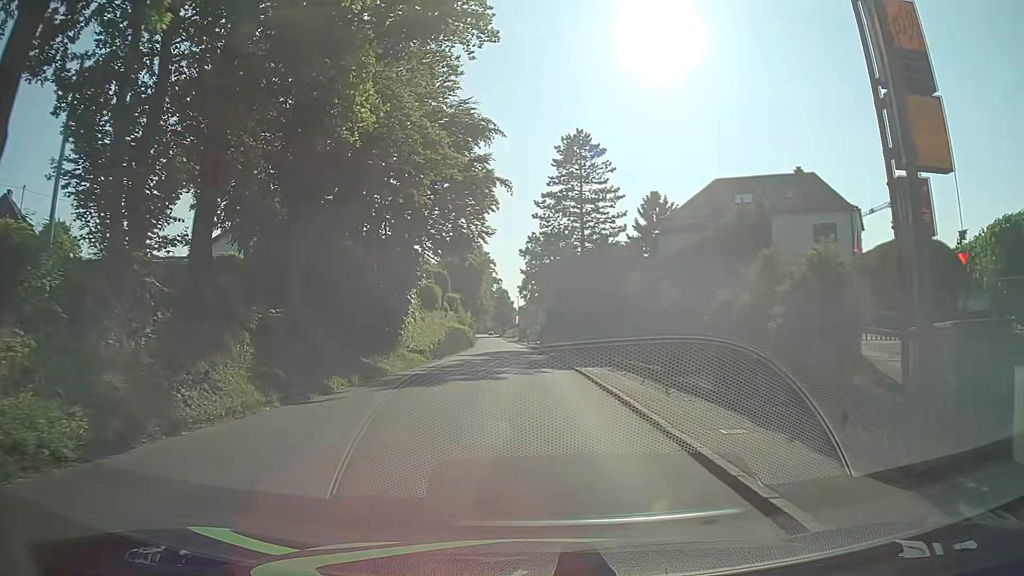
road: tertiary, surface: asphalt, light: Day
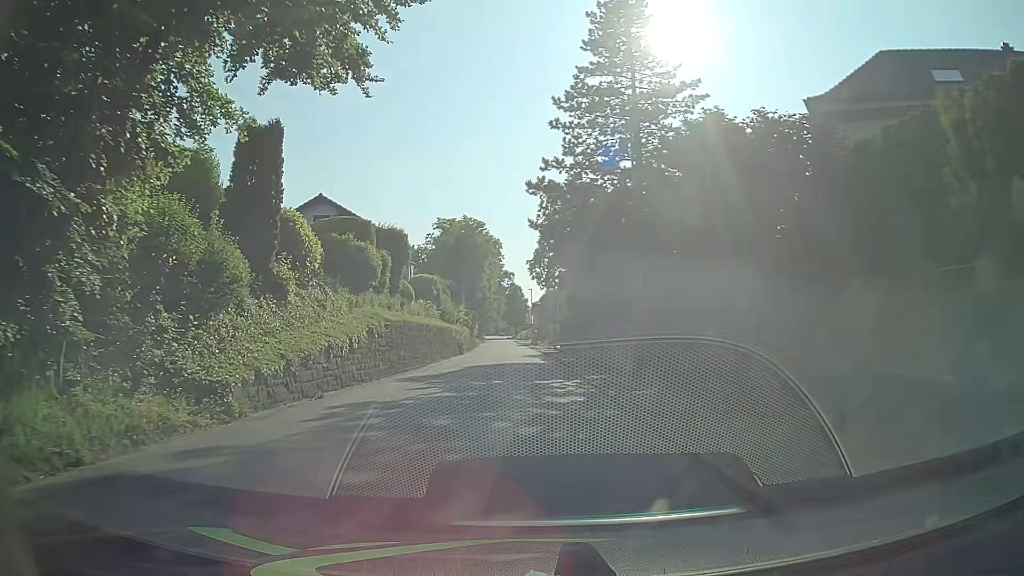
(-0.4, +24.0) m; -2°
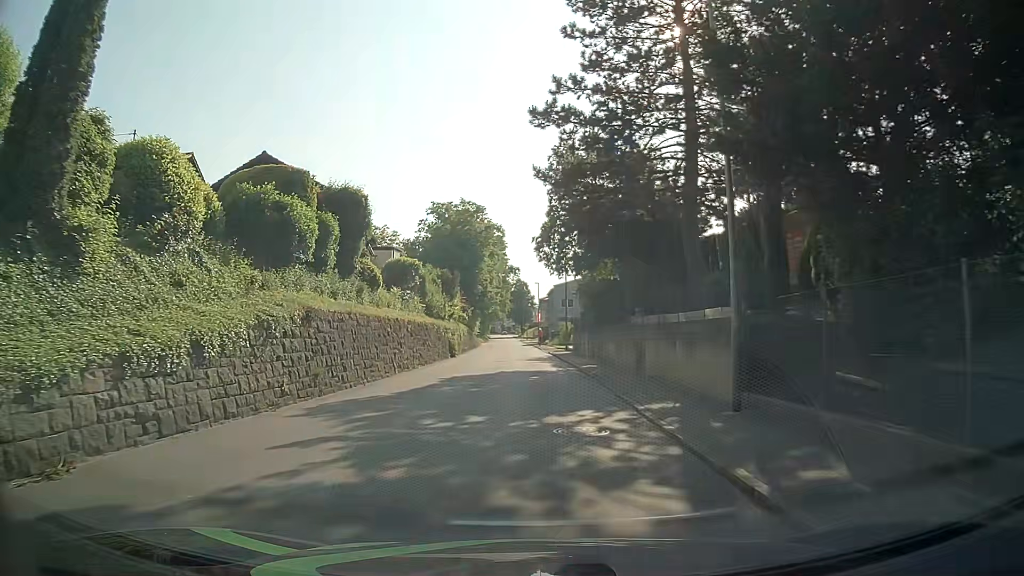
(-0.1, +9.6) m; -1°
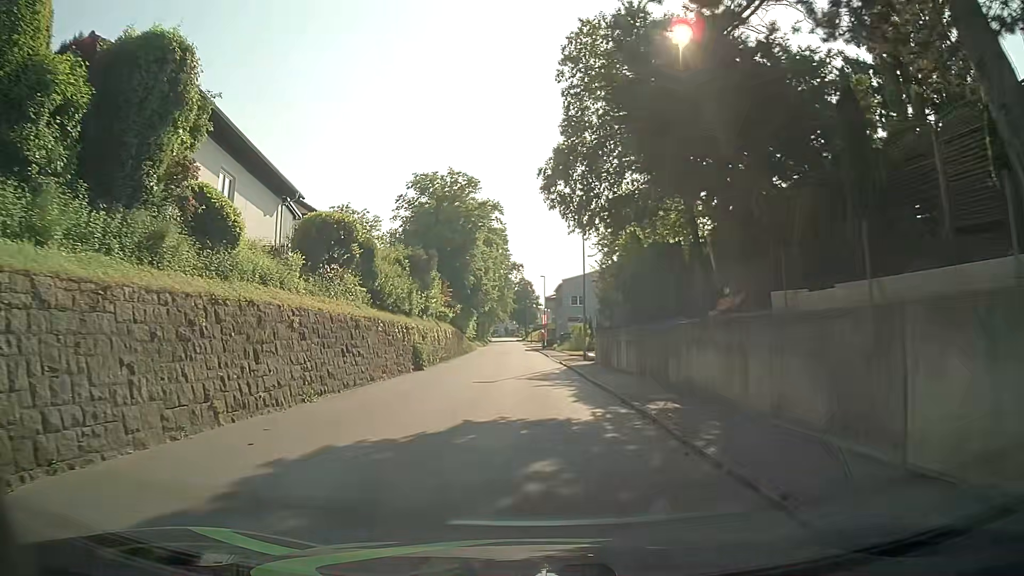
(0.0, +14.4) m; -1°
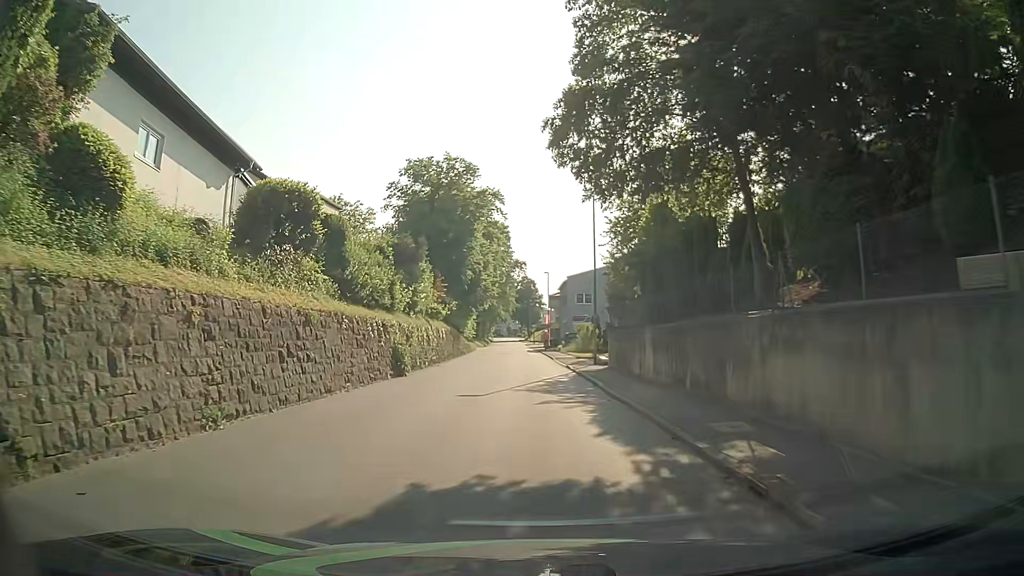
(0.0, +4.8) m; 0°
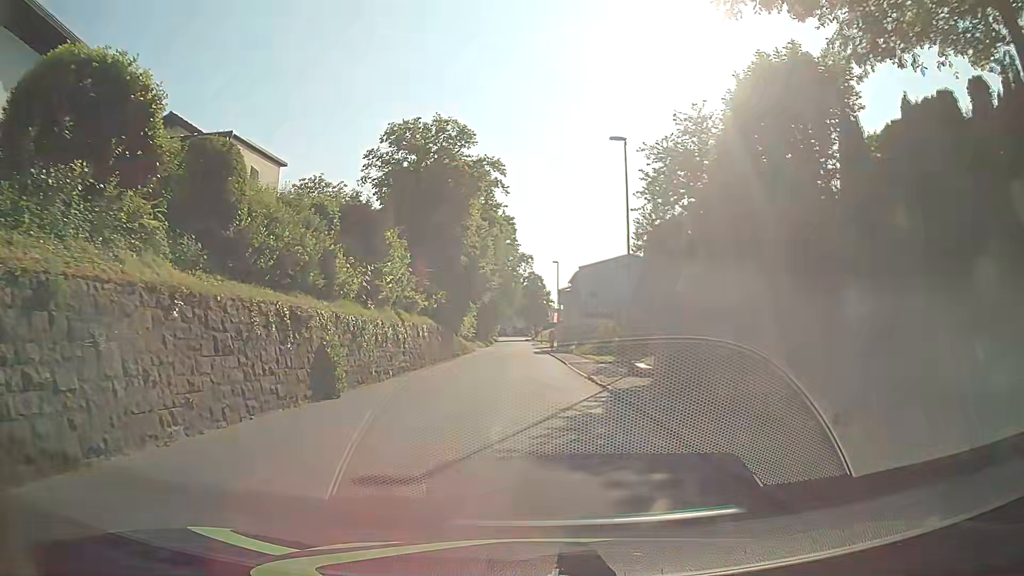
(0.0, +9.6) m; 0°
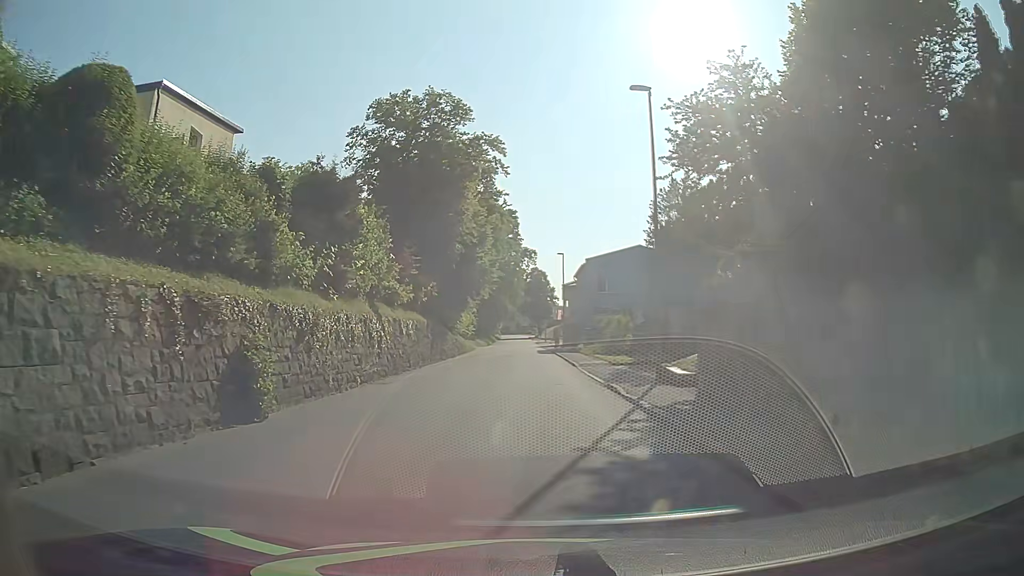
(0.0, +4.8) m; -1°
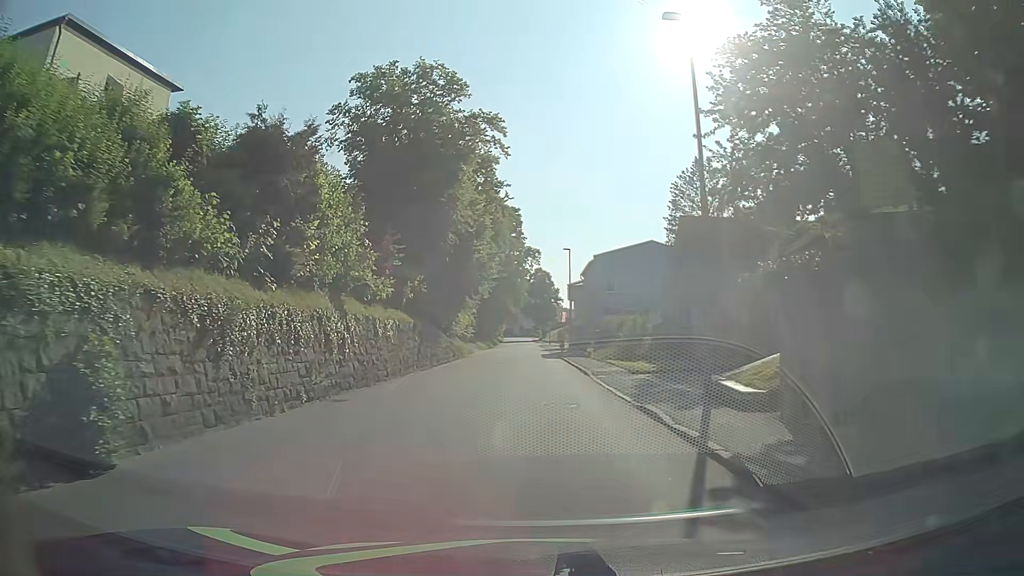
(0.0, +4.8) m; 0°
(0, +10) (0, +20) (0, +30) (-1, +40) (-1, +50) (-1, +60) (-1, +70) (-2, +80) (-2, +90) (-2, +100) m
